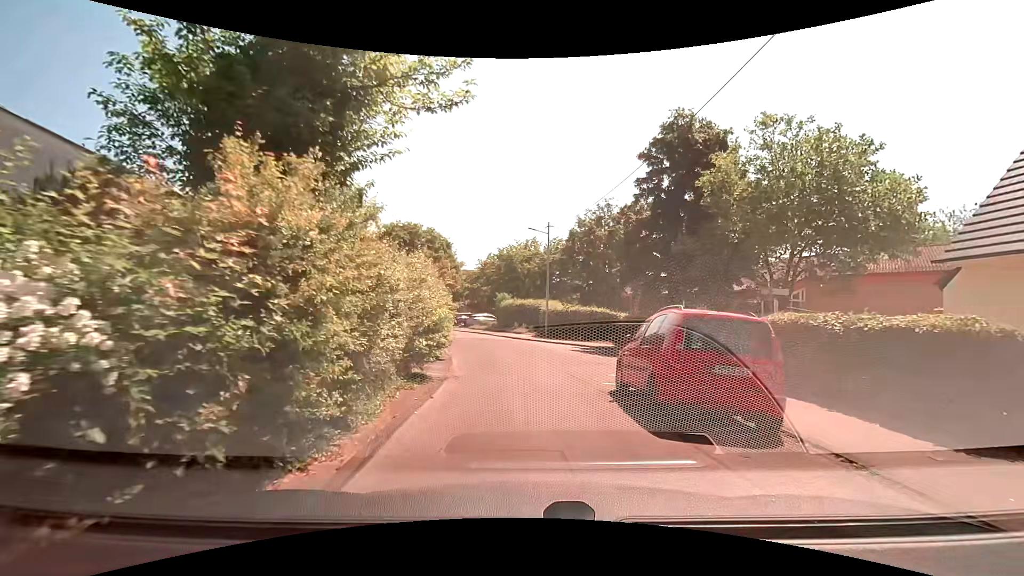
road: residential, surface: asphalt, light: Day
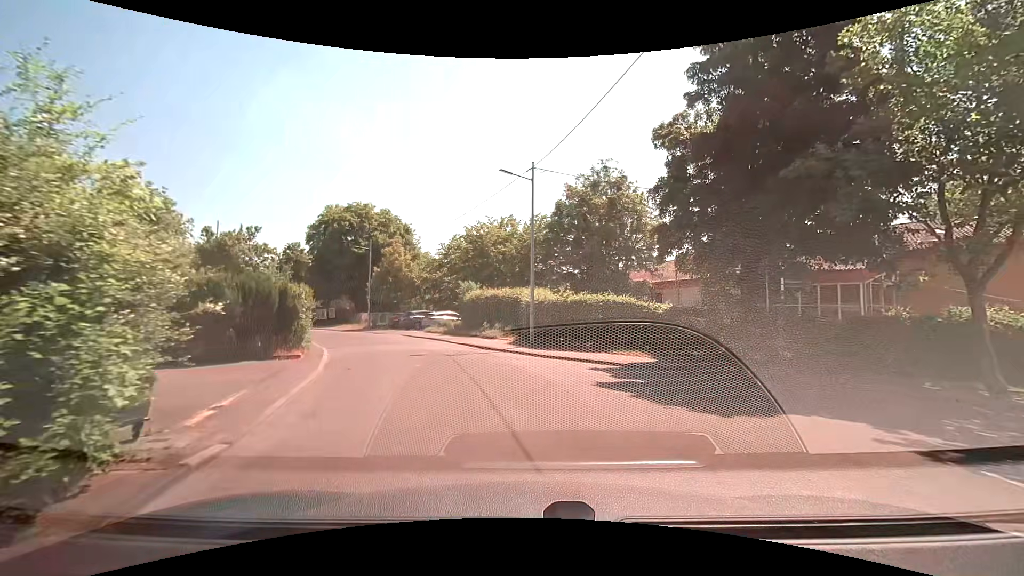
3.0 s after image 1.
(-0.1, +13.1) m; +2°
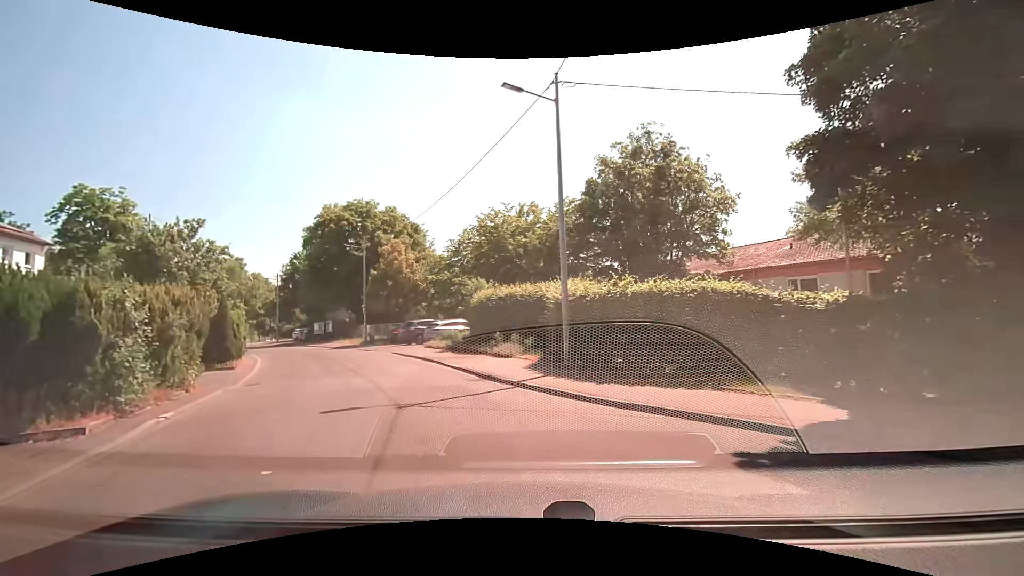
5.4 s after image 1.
(0.0, +8.5) m; -3°
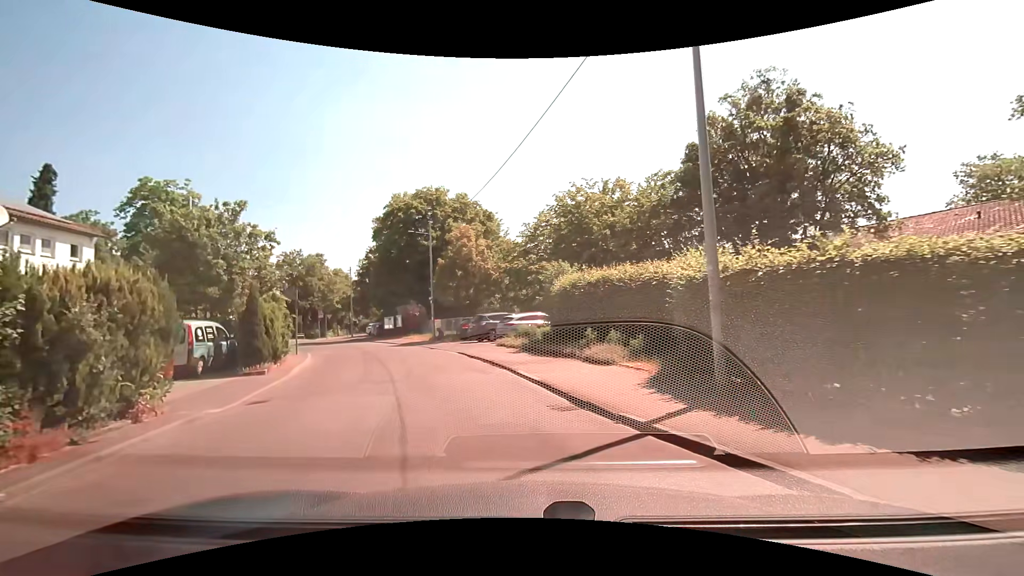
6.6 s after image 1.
(-0.4, +5.1) m; -8°
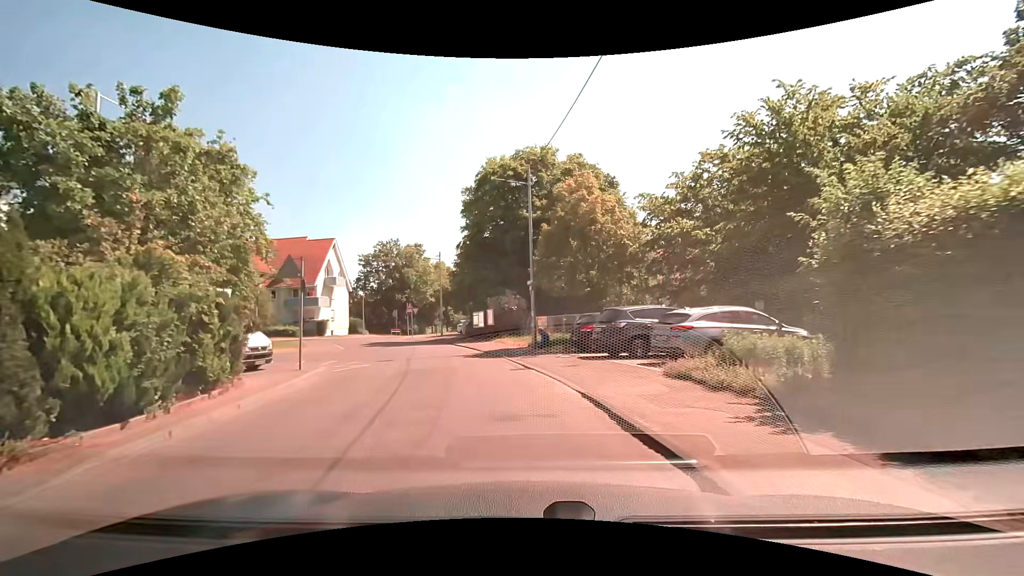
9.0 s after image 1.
(-1.8, +12.5) m; -13°
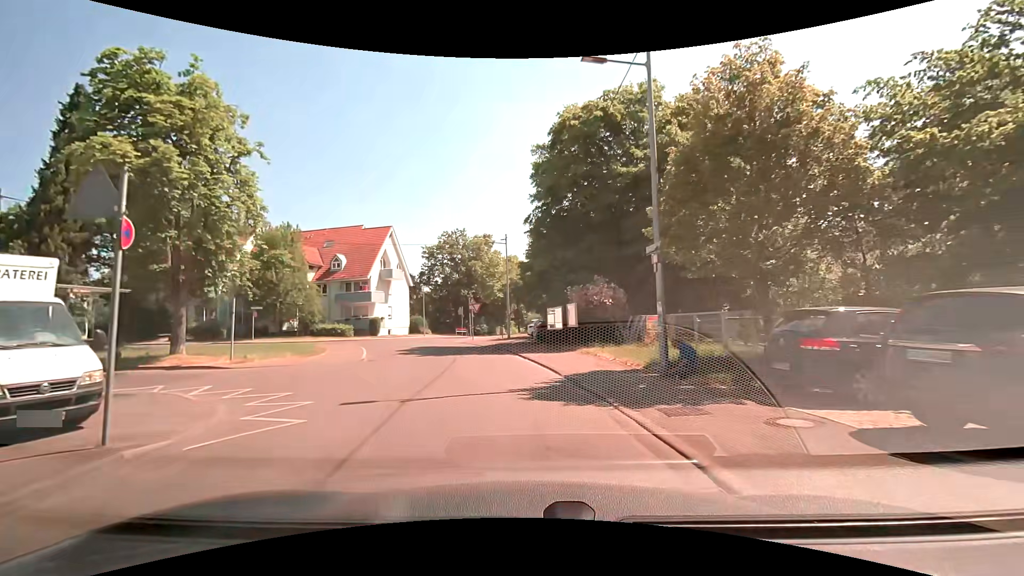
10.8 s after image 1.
(-0.8, +10.1) m; -9°
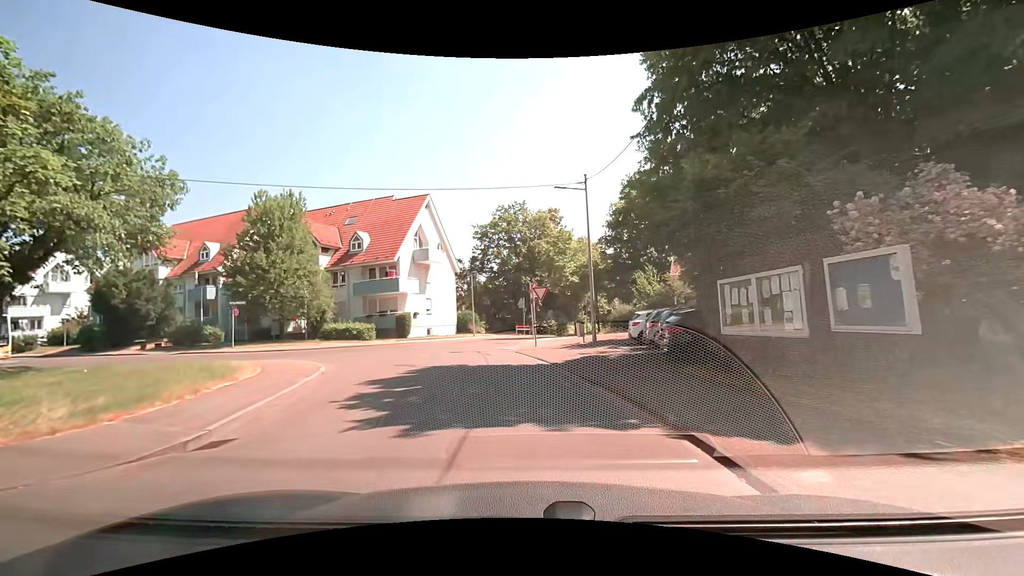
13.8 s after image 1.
(-1.3, +14.9) m; -7°
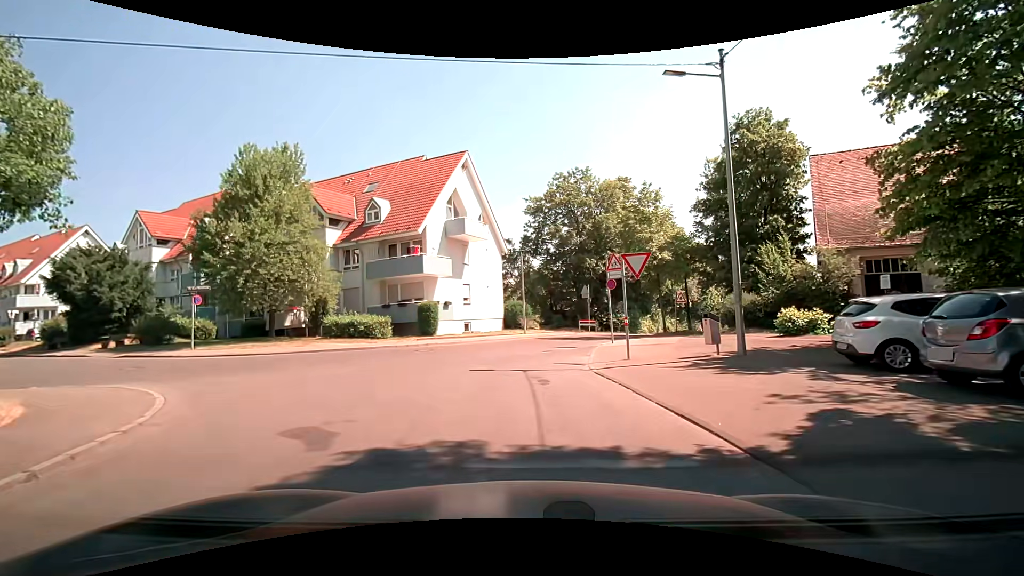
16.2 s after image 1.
(-0.8, +10.5) m; -7°
